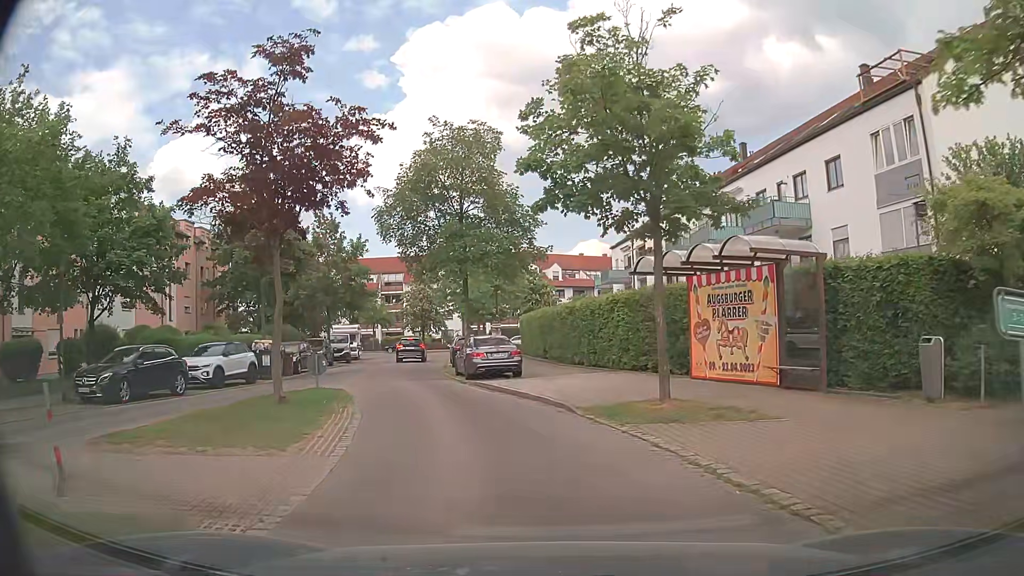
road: residential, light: Day
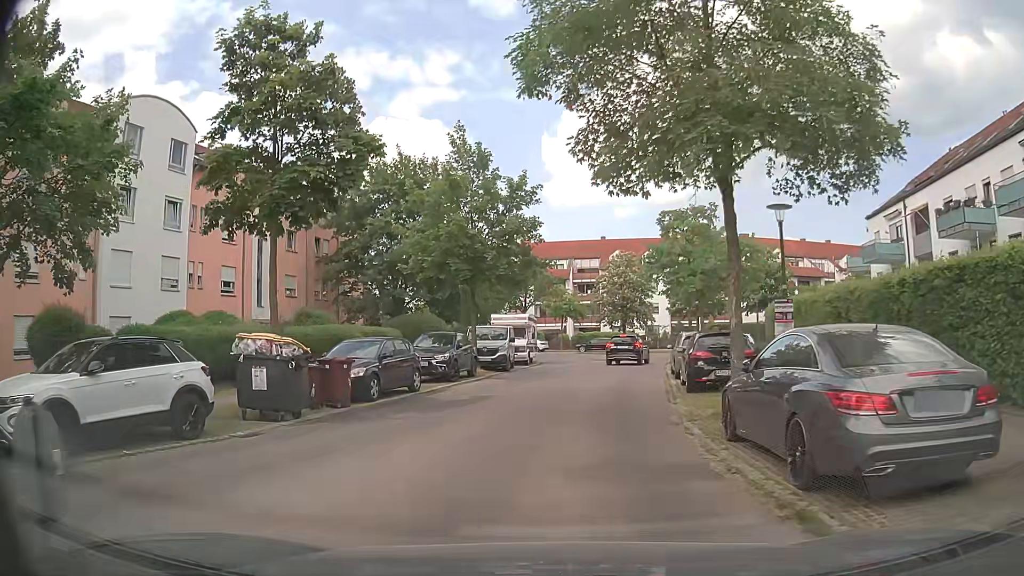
(-2.5, +16.0) m; -15°
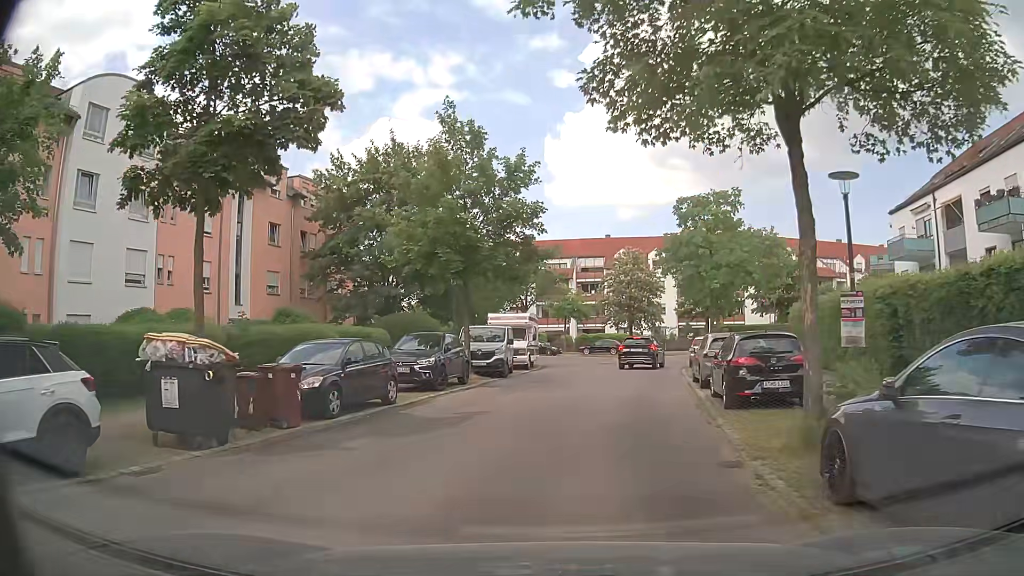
(-0.1, +3.2) m; -1°
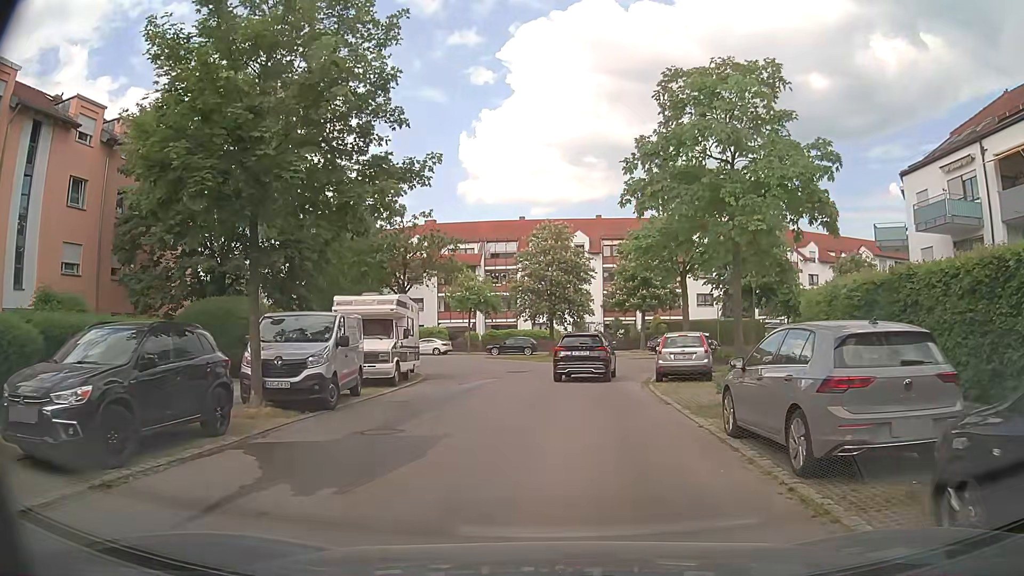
(+0.6, +12.0) m; +6°
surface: asphalt
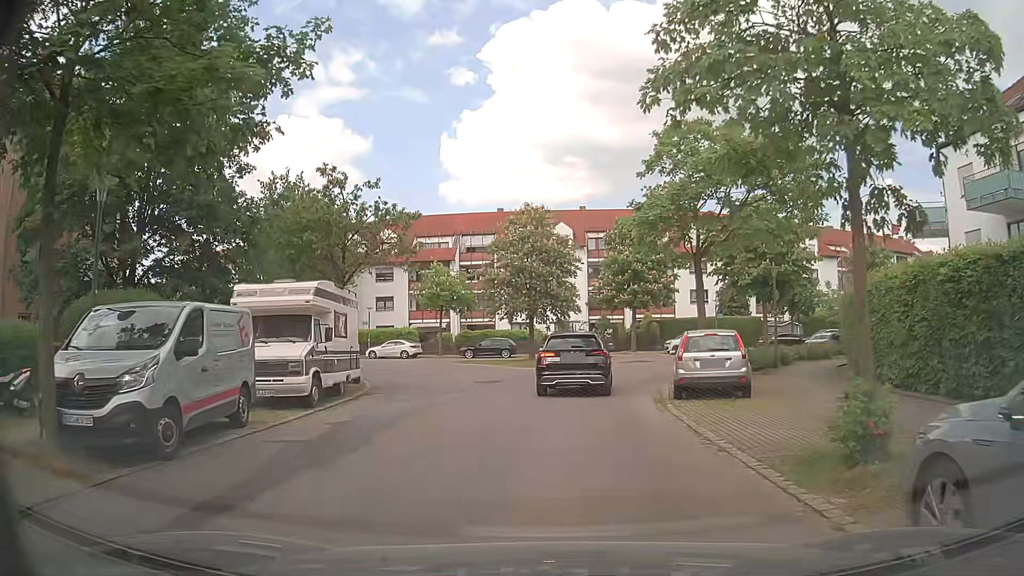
(+0.1, +5.5) m; +2°
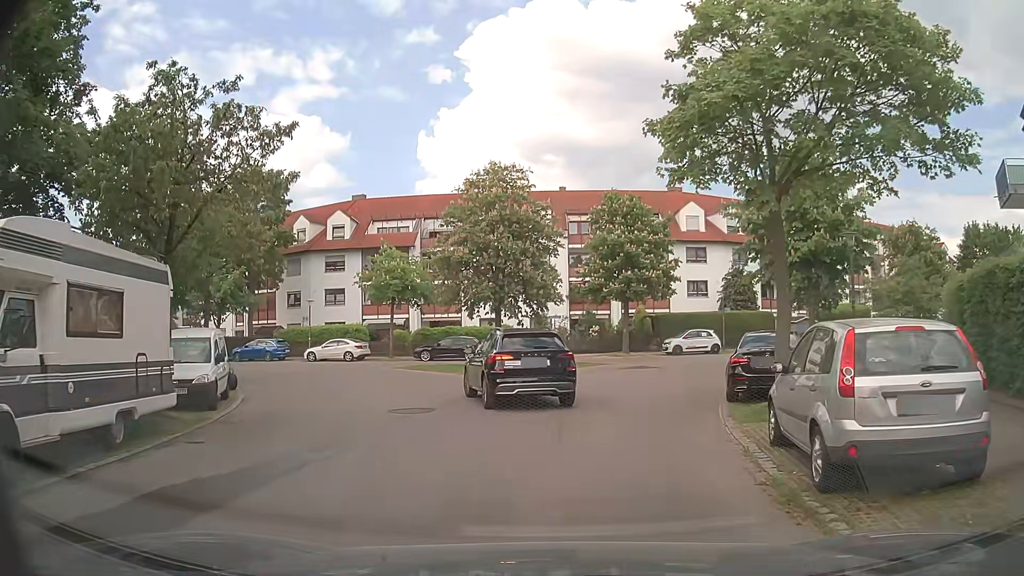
(+0.1, +8.8) m; +1°
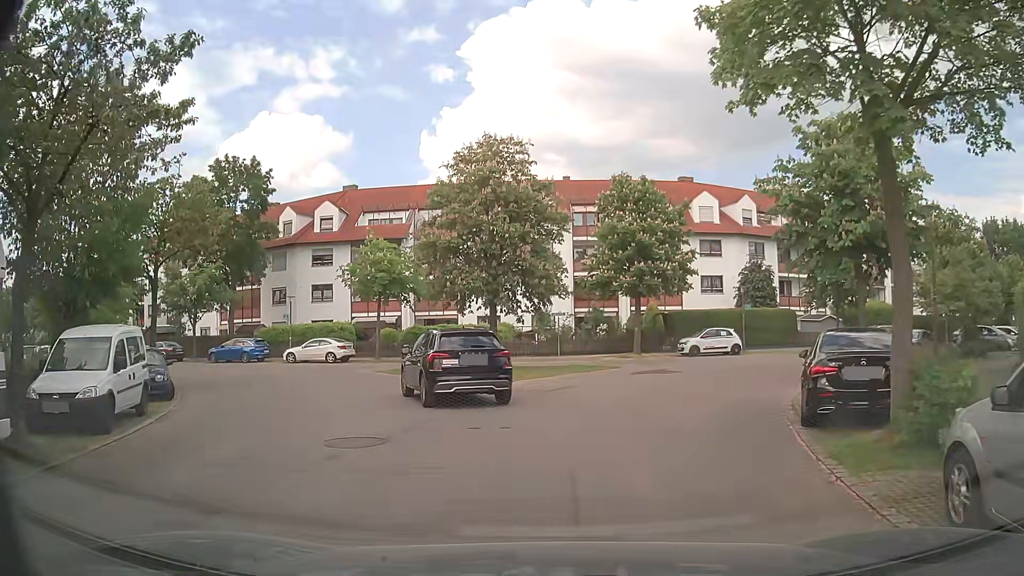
(0.0, +4.1) m; +2°
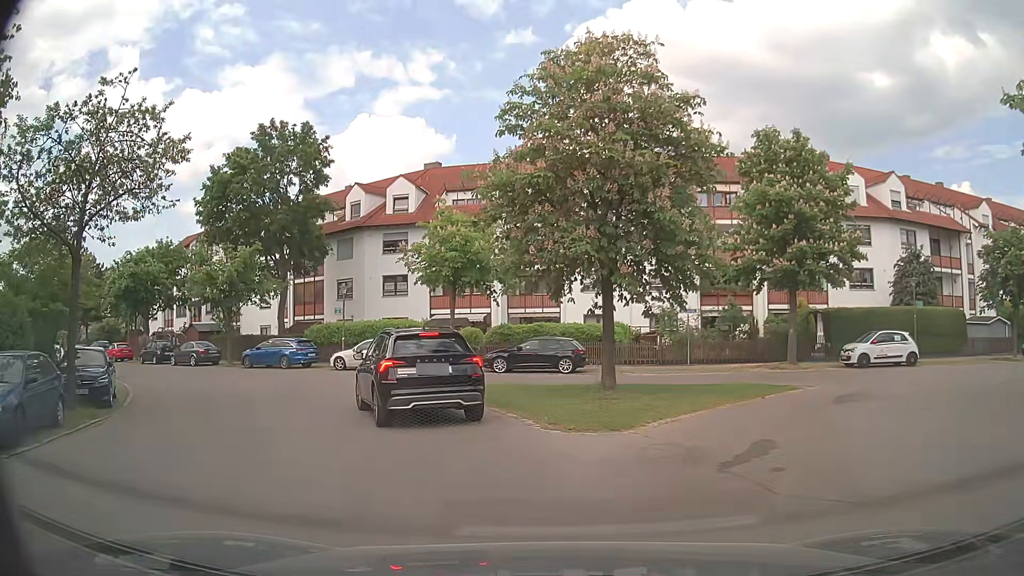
(-0.8, +9.1) m; -9°
